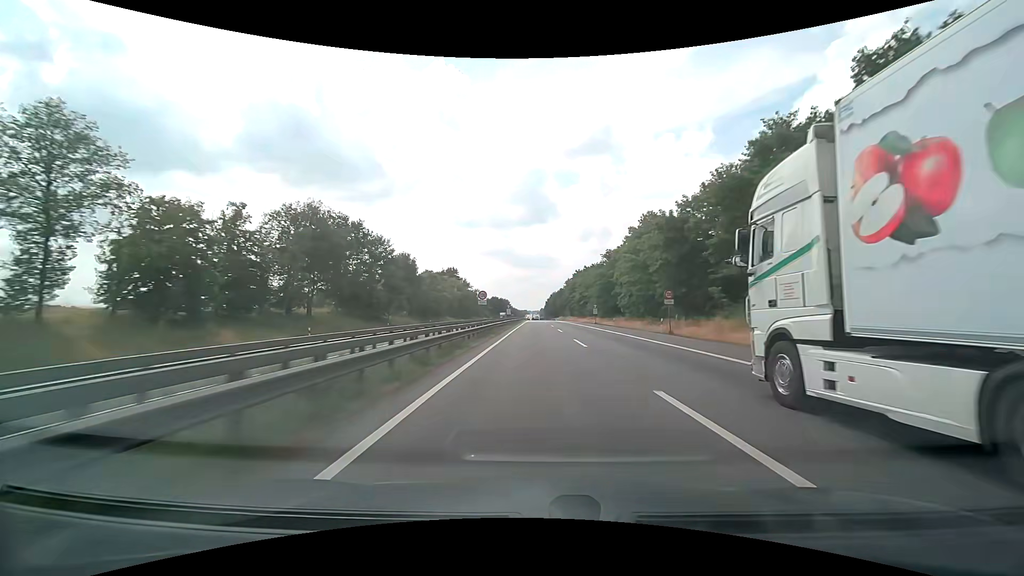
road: motorway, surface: asphalt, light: Day
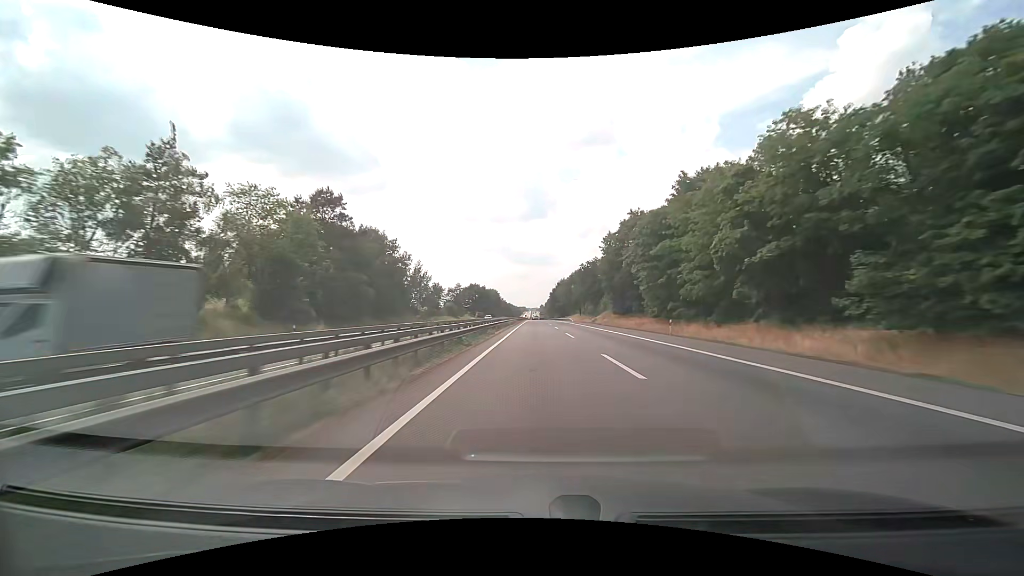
(-0.1, +101.9) m; 0°
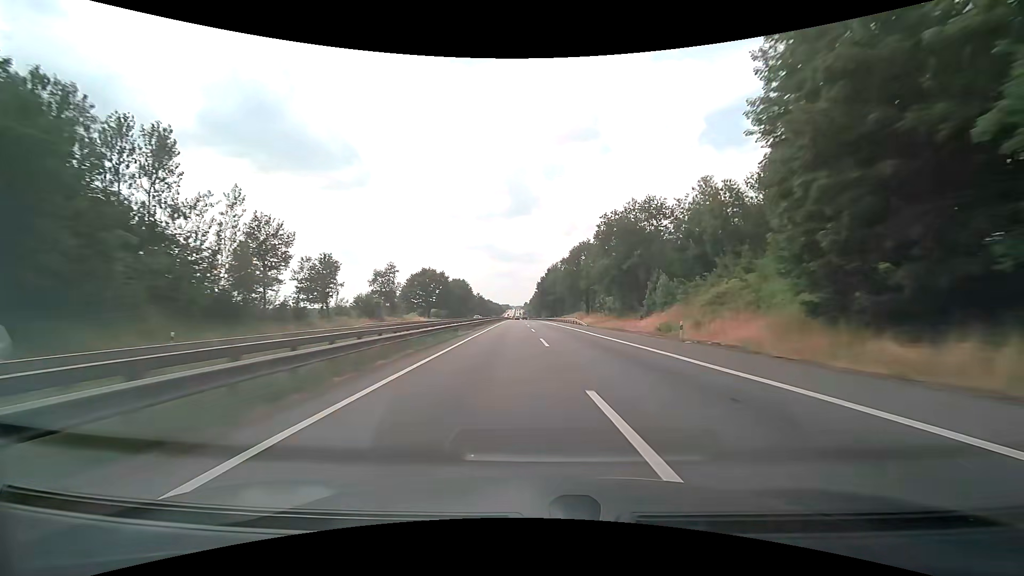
(+1.0, +62.4) m; +2°
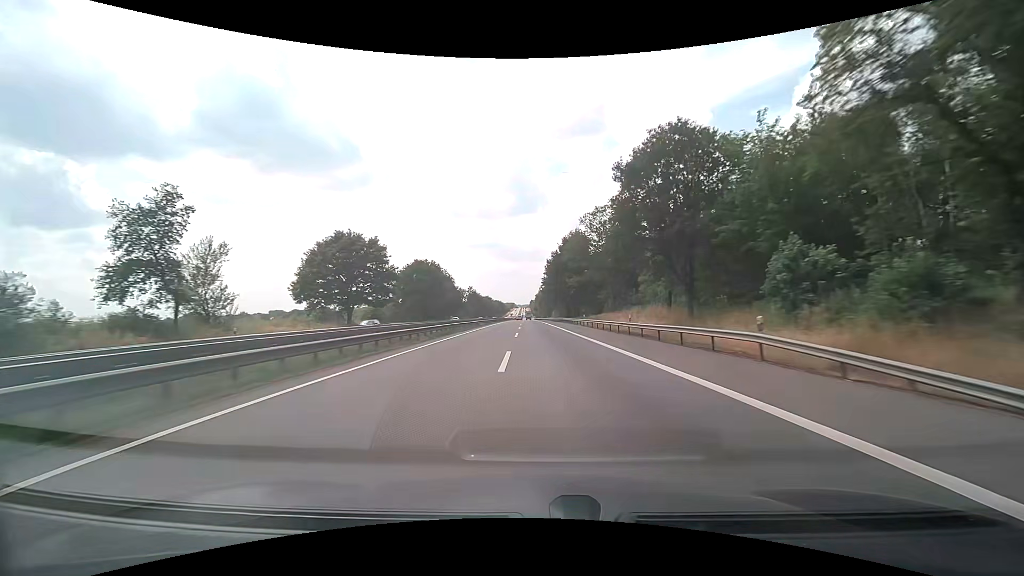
(+0.1, +63.3) m; -1°
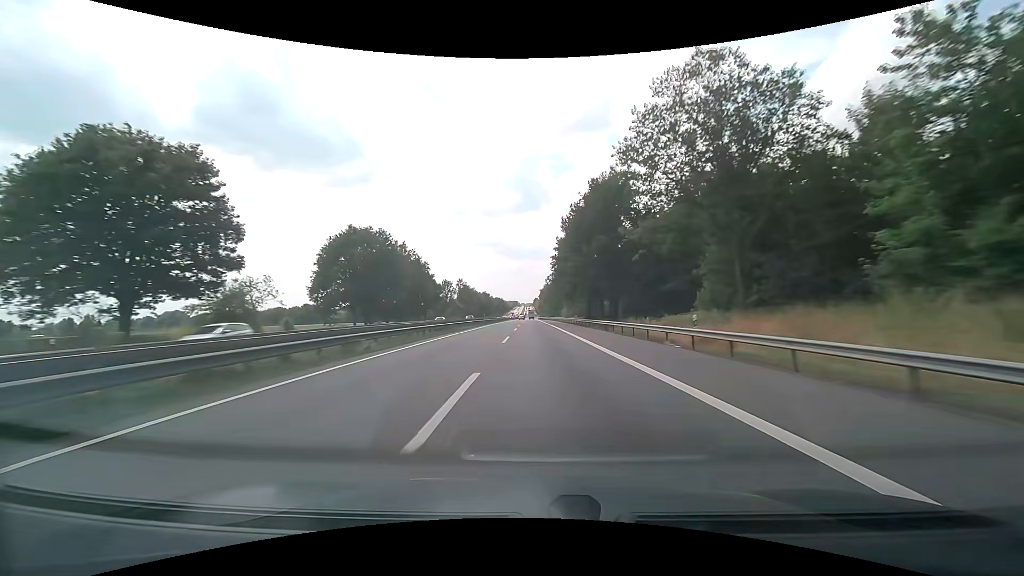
(+0.1, +42.8) m; 0°
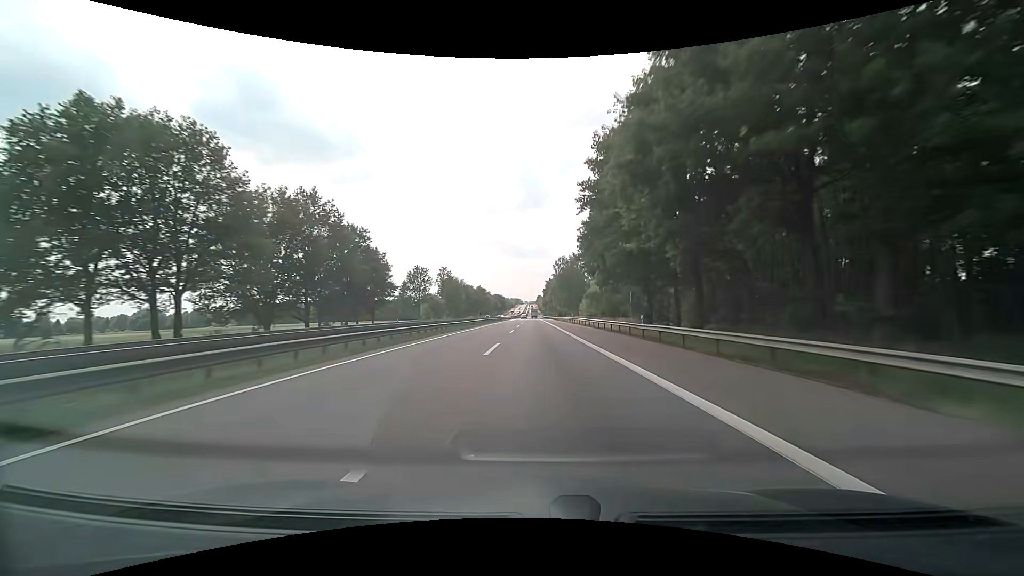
(-0.1, +43.2) m; 0°
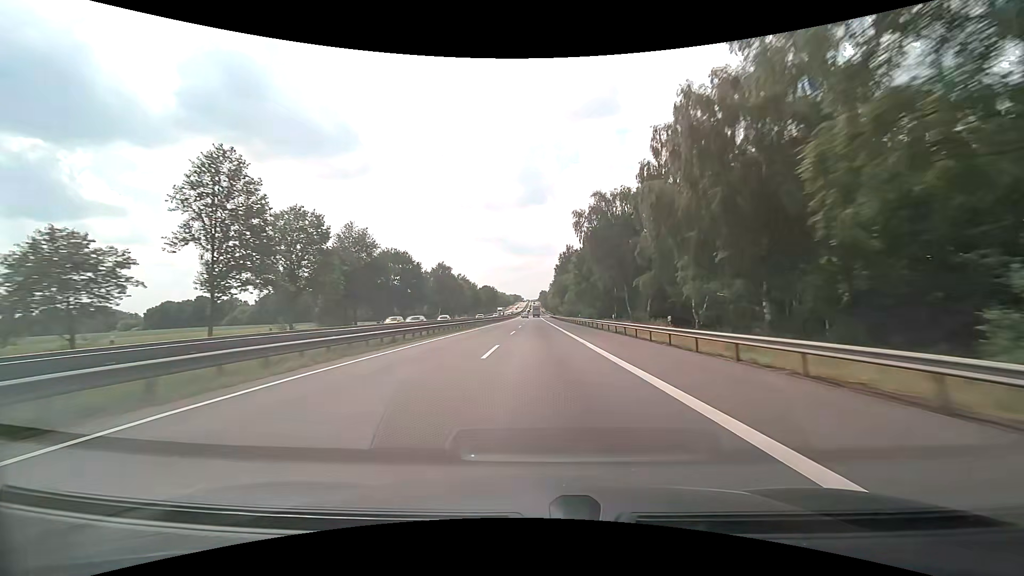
(-0.2, +109.7) m; 0°
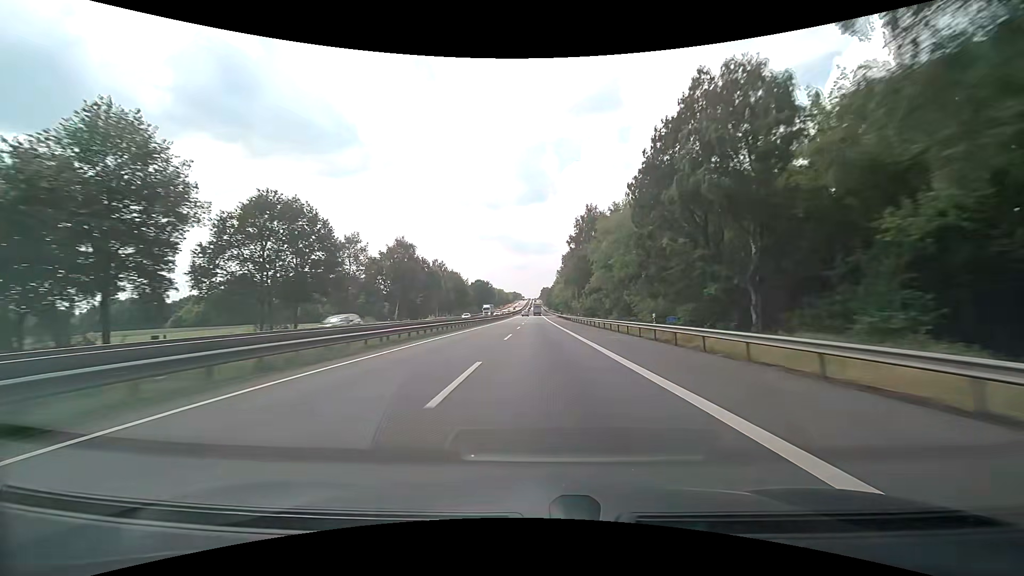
(0.0, +44.5) m; 0°
(0, +10) (0, +20) (0, +30) (0, +40) (0, +50) (0, +60) (0, +70) (0, +80) (0, +90) (0, +100) m
